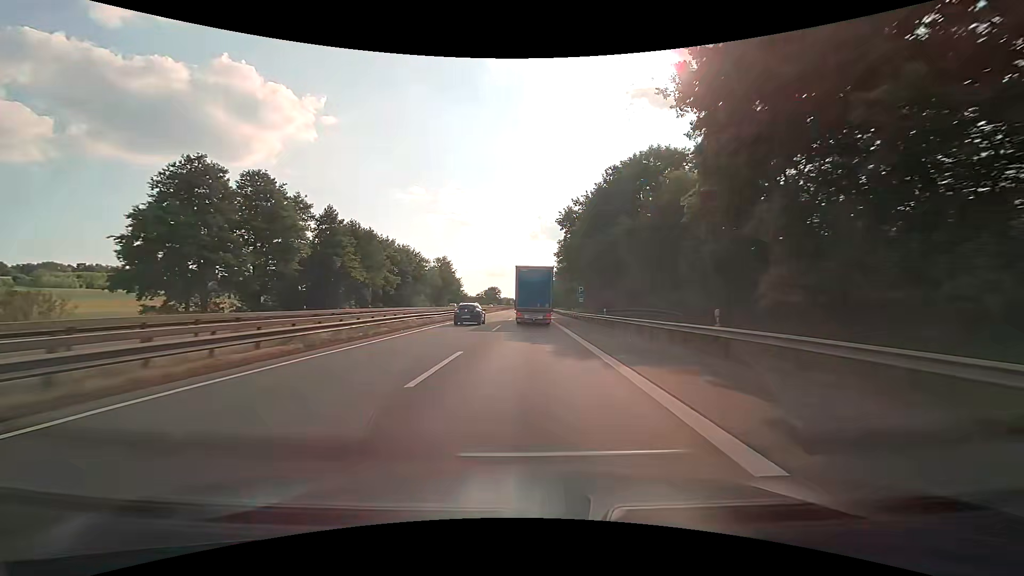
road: motorway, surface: asphalt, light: Day
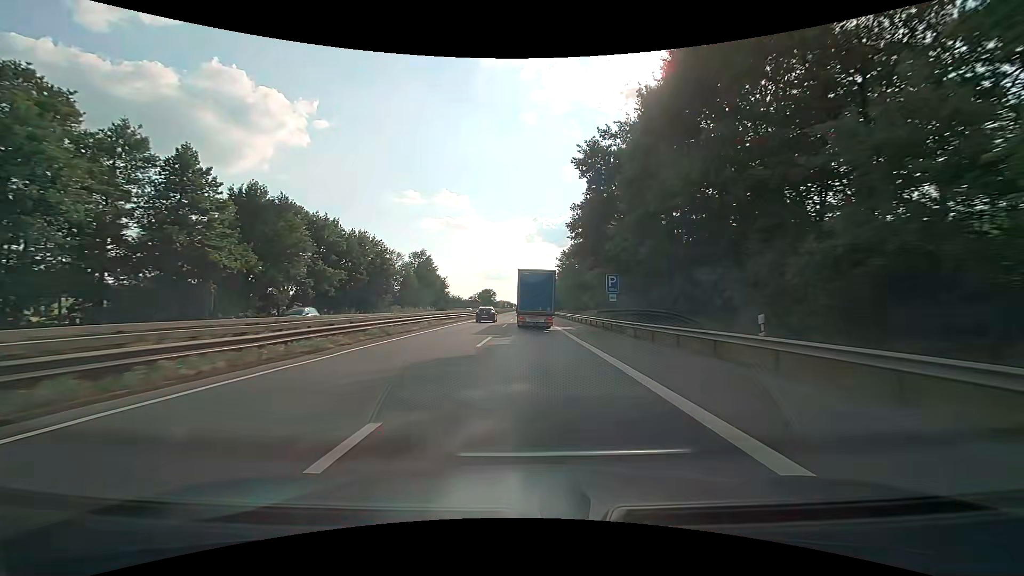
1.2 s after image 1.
(+0.1, +26.9) m; +1°
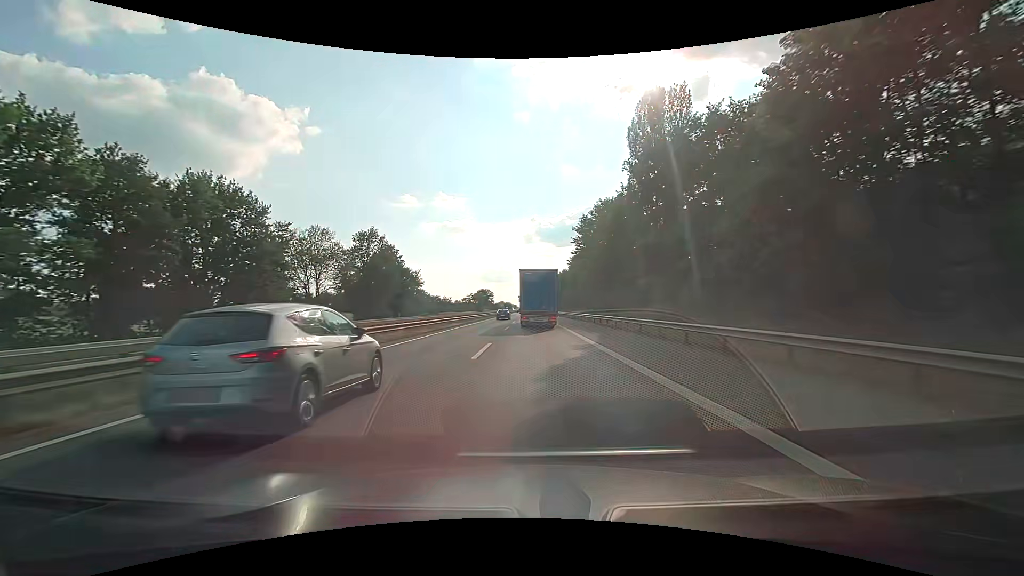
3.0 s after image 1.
(-0.2, +40.4) m; 0°
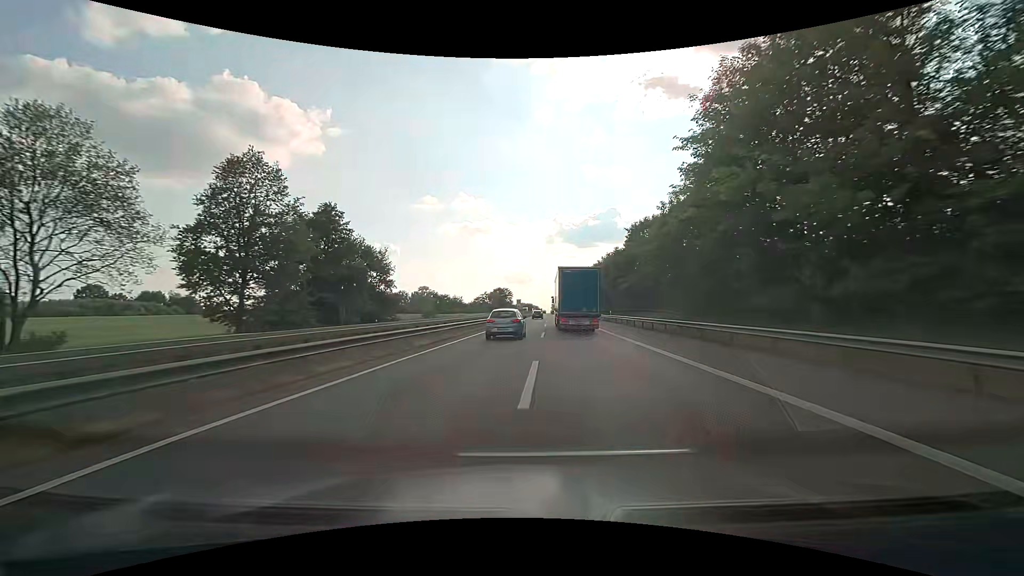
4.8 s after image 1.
(-0.8, +43.6) m; -2°
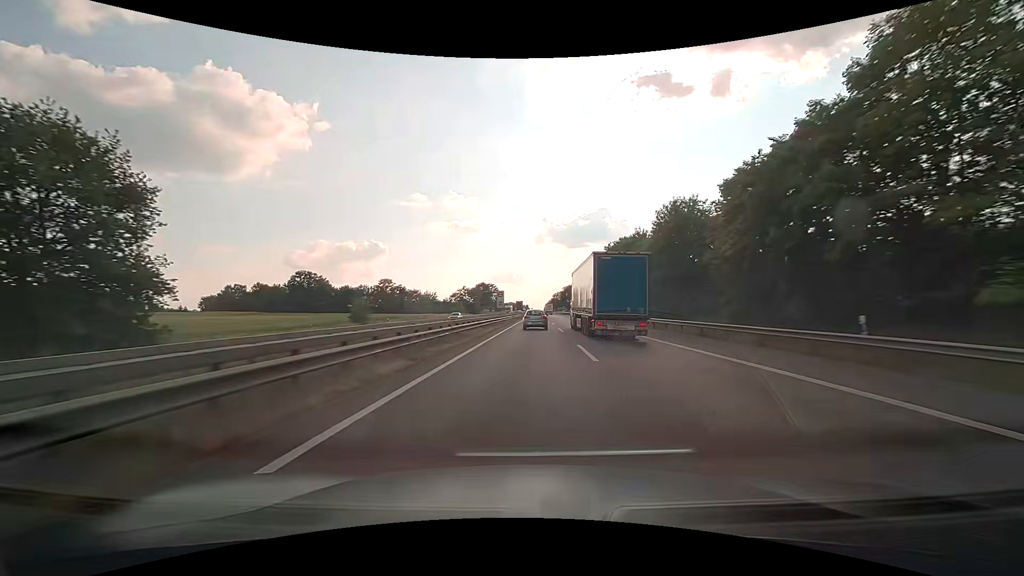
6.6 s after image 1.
(+0.1, +48.6) m; +1°
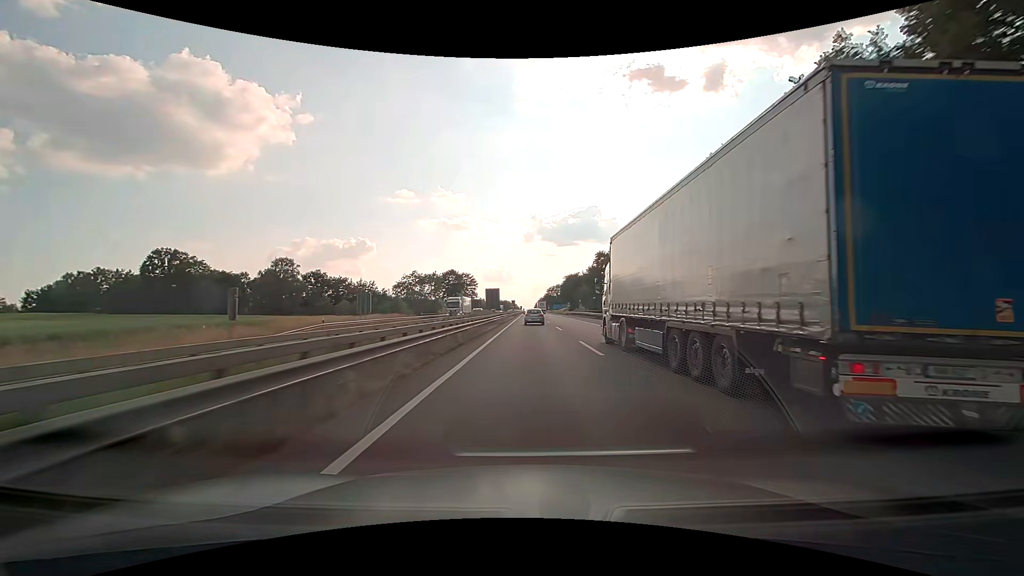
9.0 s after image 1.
(+1.2, +71.7) m; +1°
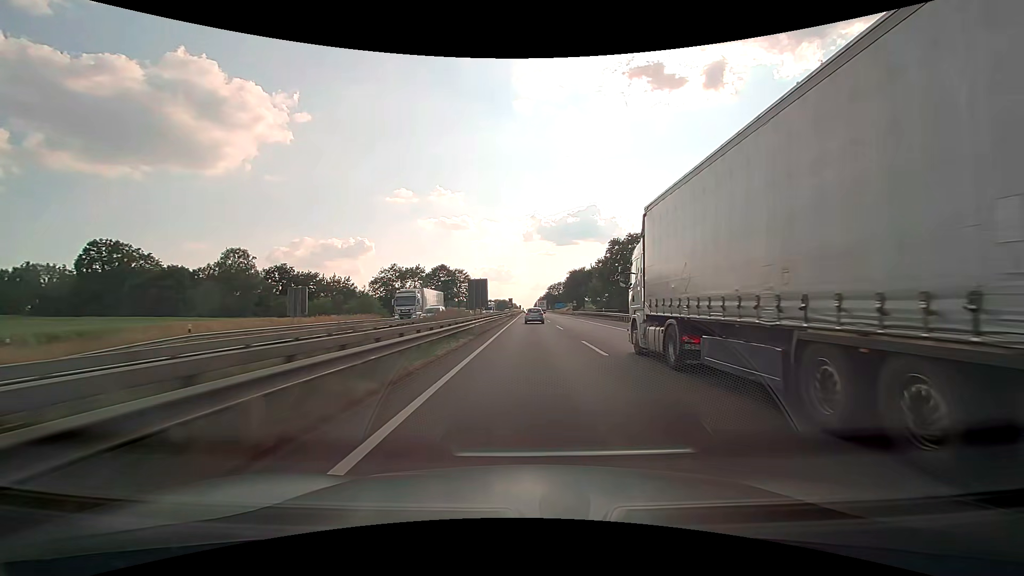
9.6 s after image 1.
(0.0, +18.7) m; 0°
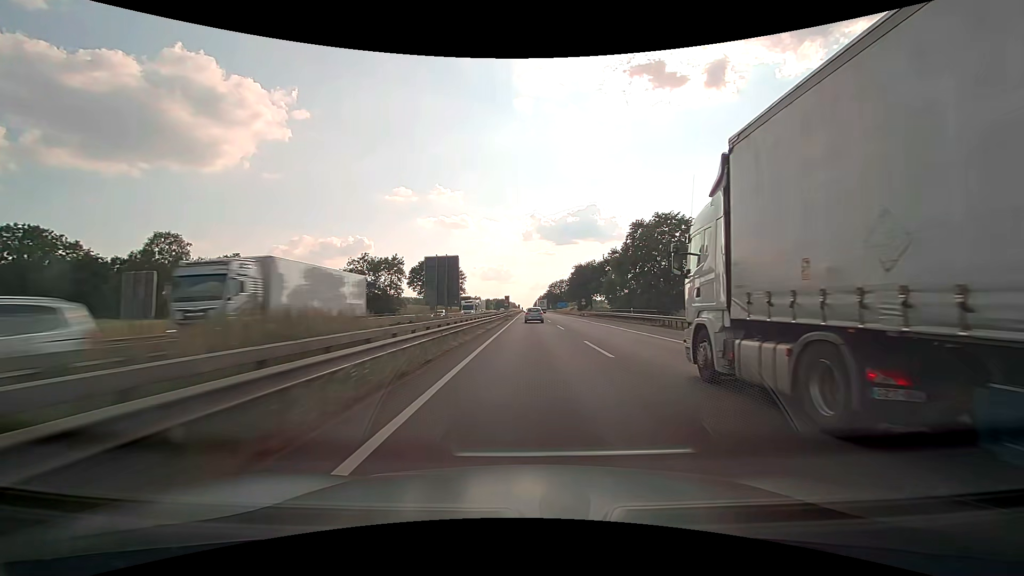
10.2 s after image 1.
(0.0, +18.9) m; 0°
(0, +10) (0, +20) (0, +30) (0, +40) (0, +50) (0, +60) (0, +70) (0, +80) (0, +90) (0, +100) m
